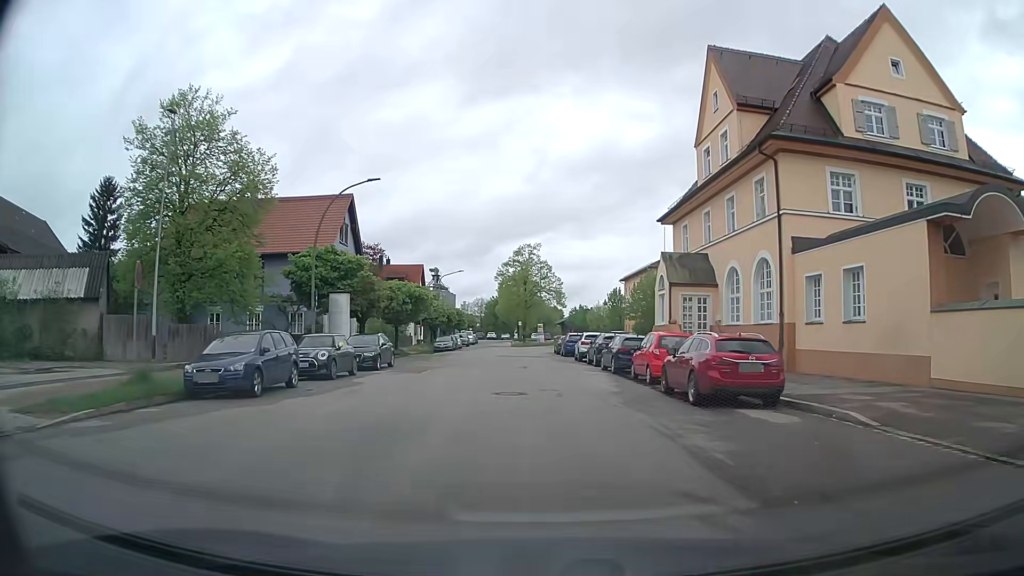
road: residential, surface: asphalt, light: Day
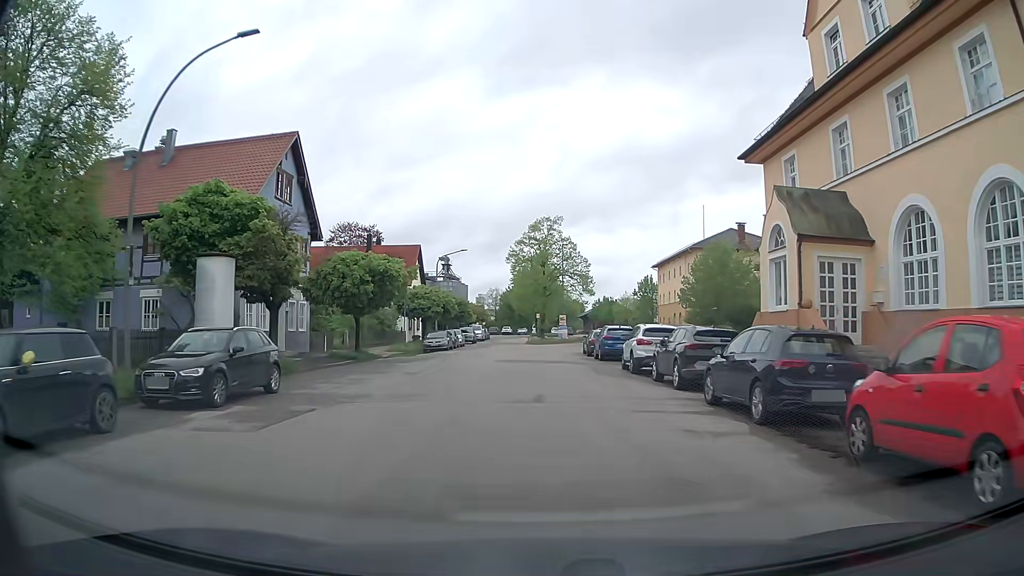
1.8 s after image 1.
(-0.1, +15.0) m; -1°
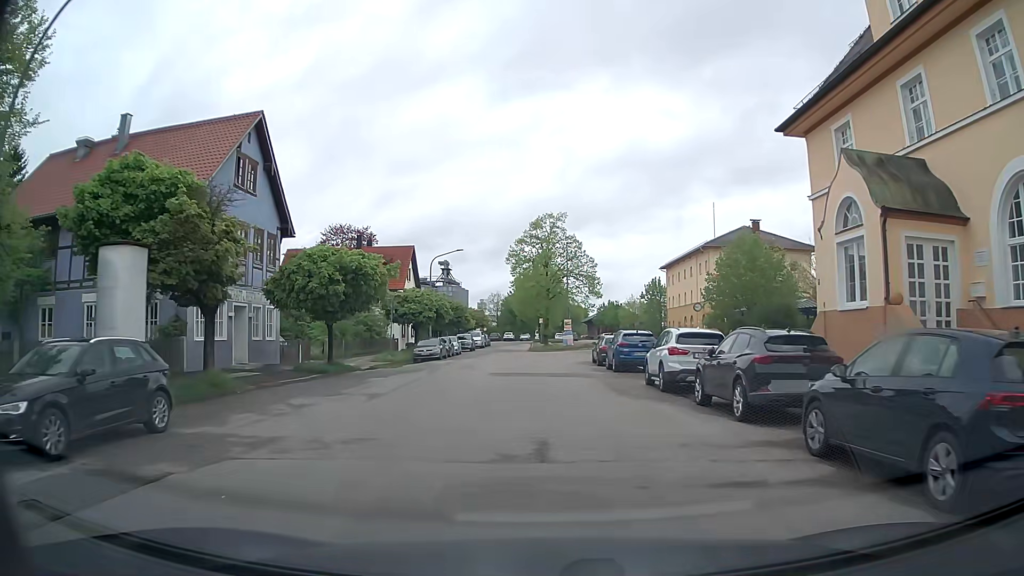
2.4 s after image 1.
(0.0, +4.9) m; -1°
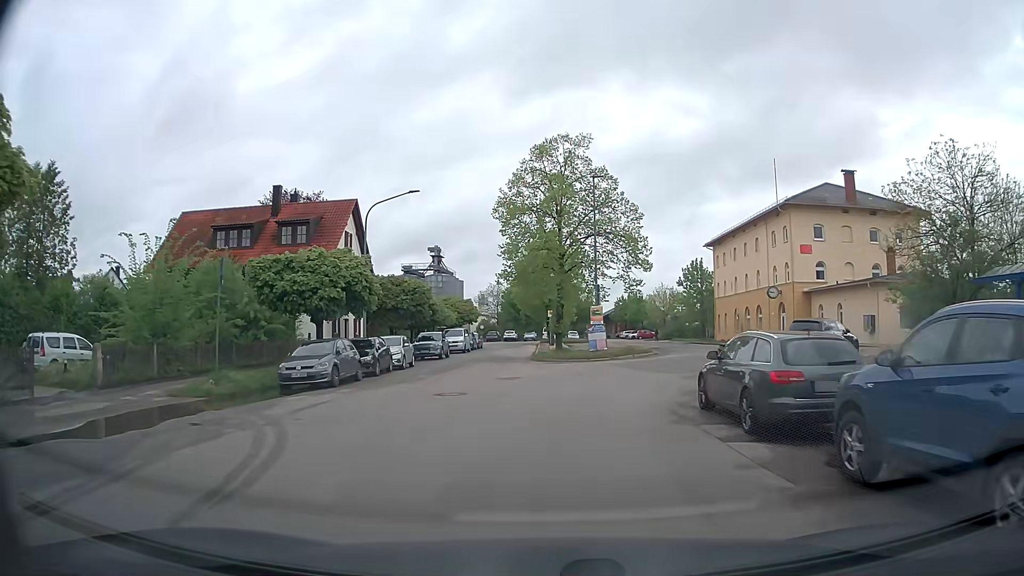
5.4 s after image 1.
(-0.1, +23.2) m; 0°
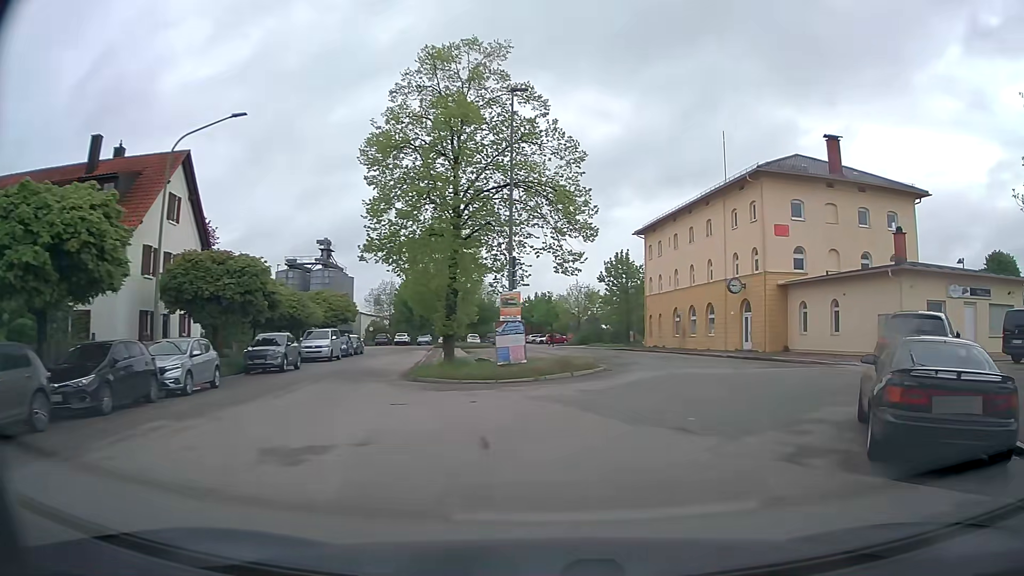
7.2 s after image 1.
(+0.2, +12.5) m; +8°
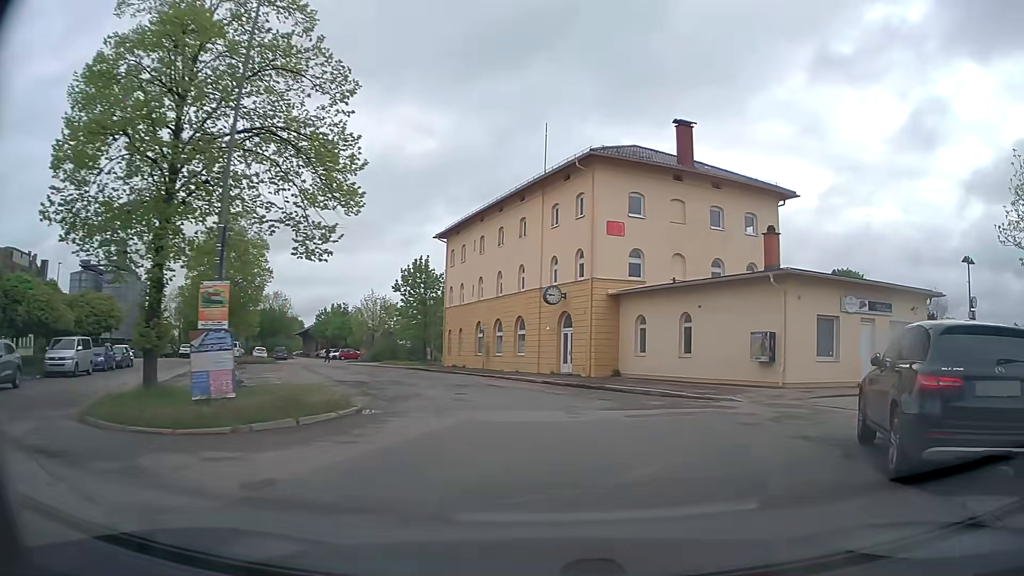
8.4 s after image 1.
(+1.0, +7.6) m; +16°
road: service
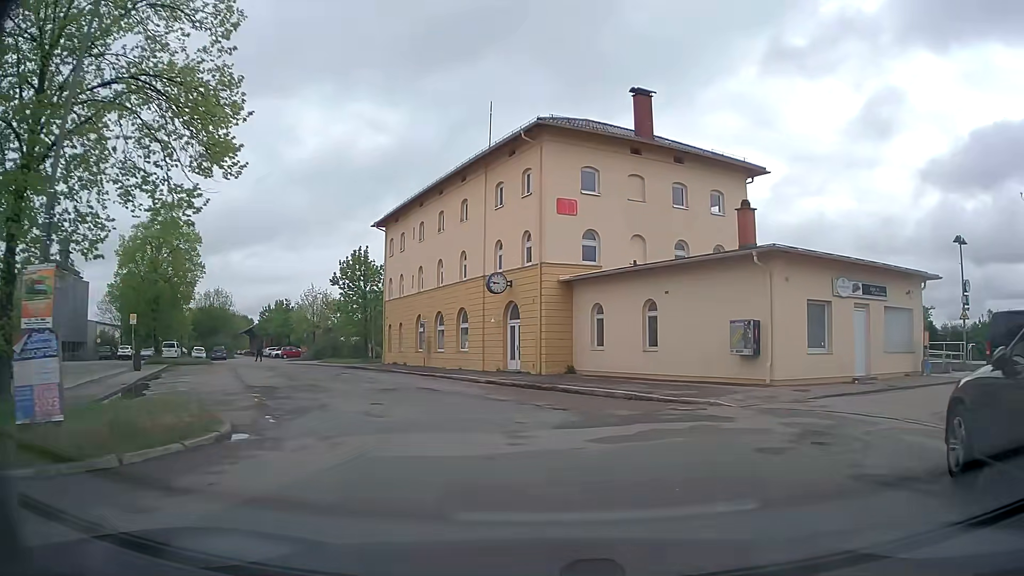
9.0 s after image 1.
(+0.2, +3.8) m; +5°
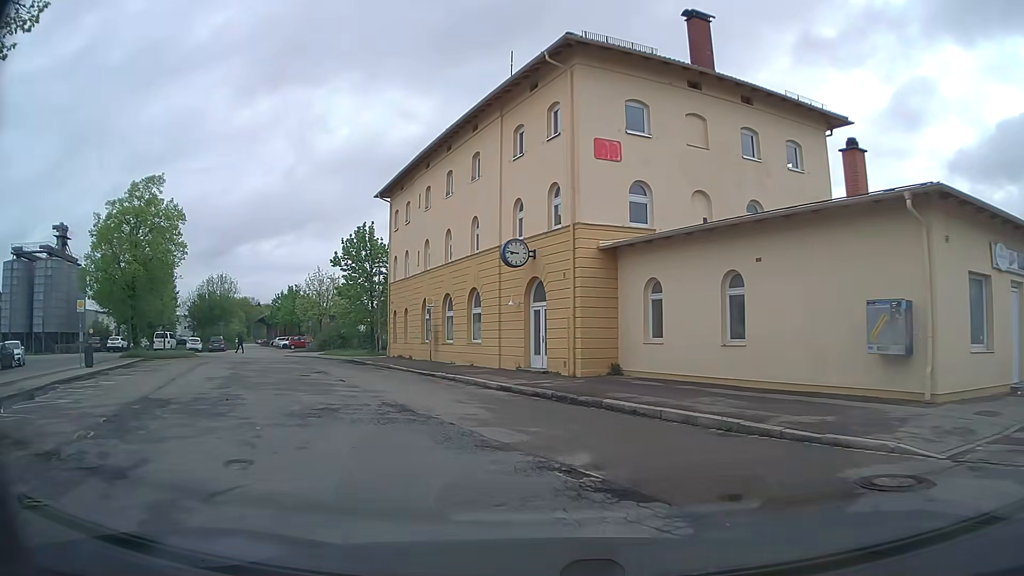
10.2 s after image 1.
(-0.1, +7.6) m; -3°
